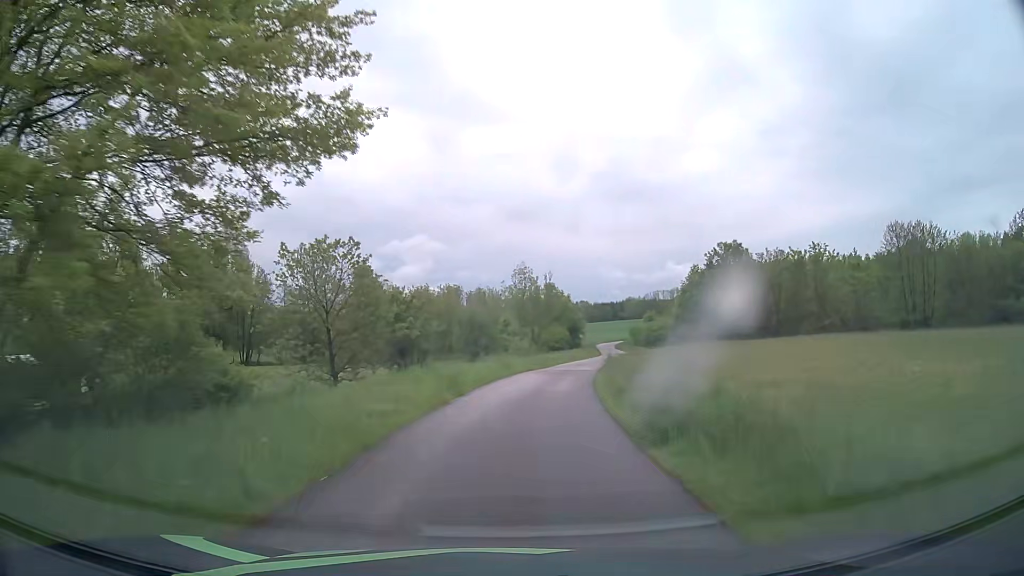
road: unclassified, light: Day
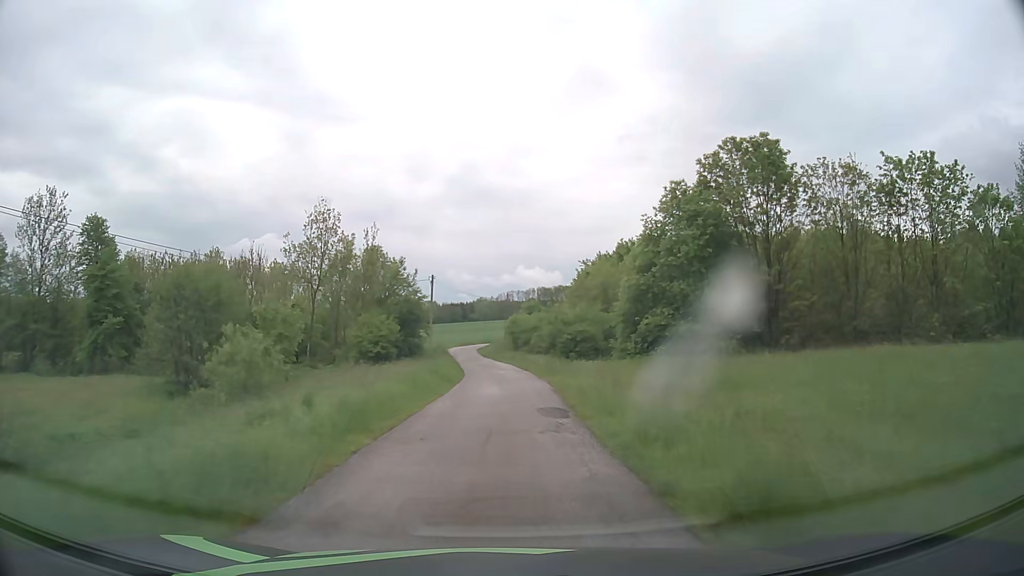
(+5.0, +42.8) m; +13°
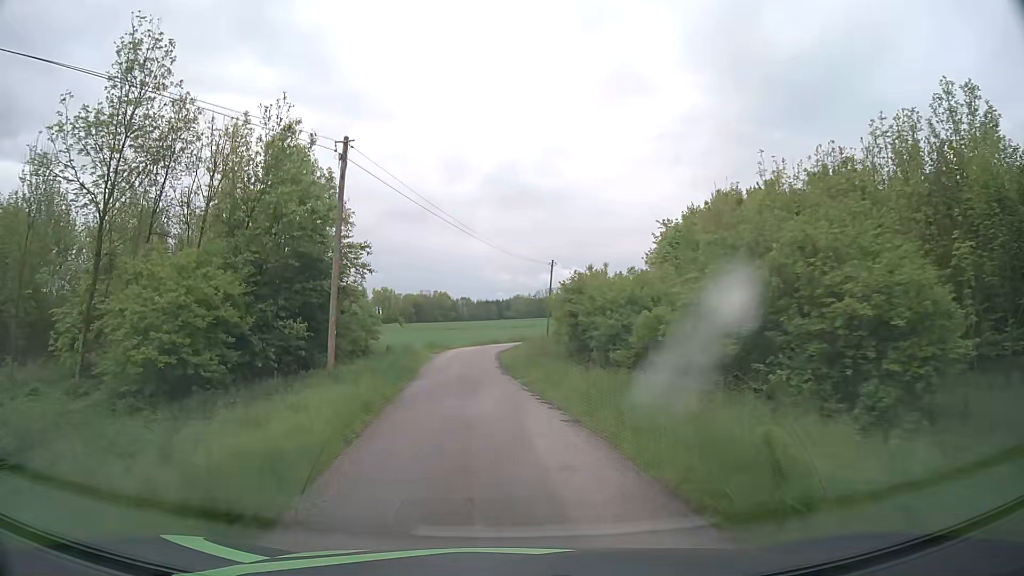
(-0.4, +33.4) m; -3°
(0, +10) (-1, +20) (-2, +30) (-2, +40) (-1, +50) (+2, +59) (+7, +68) (+13, +76) (+20, +83) (+27, +90) m
